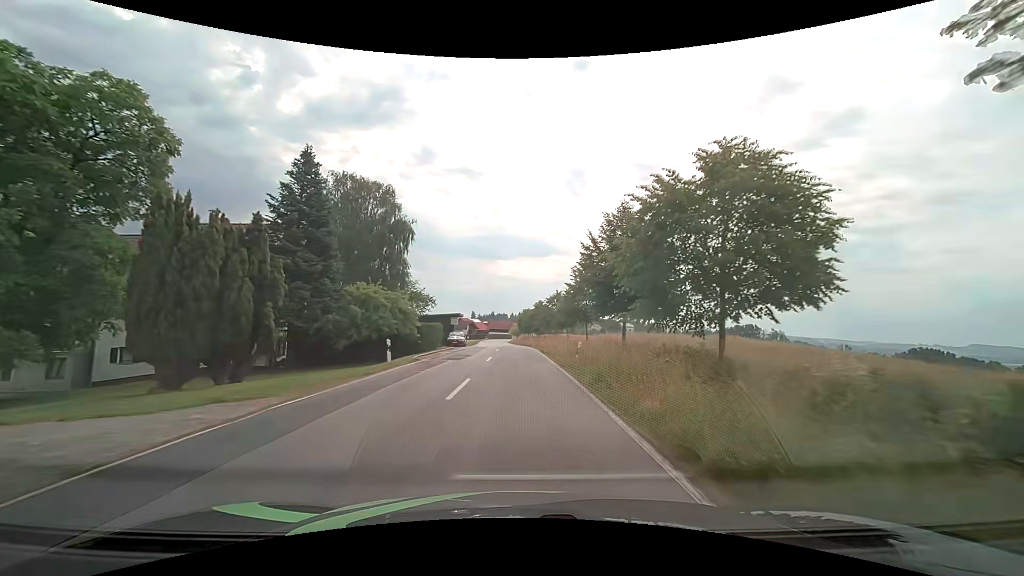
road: tertiary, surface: asphalt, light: Day
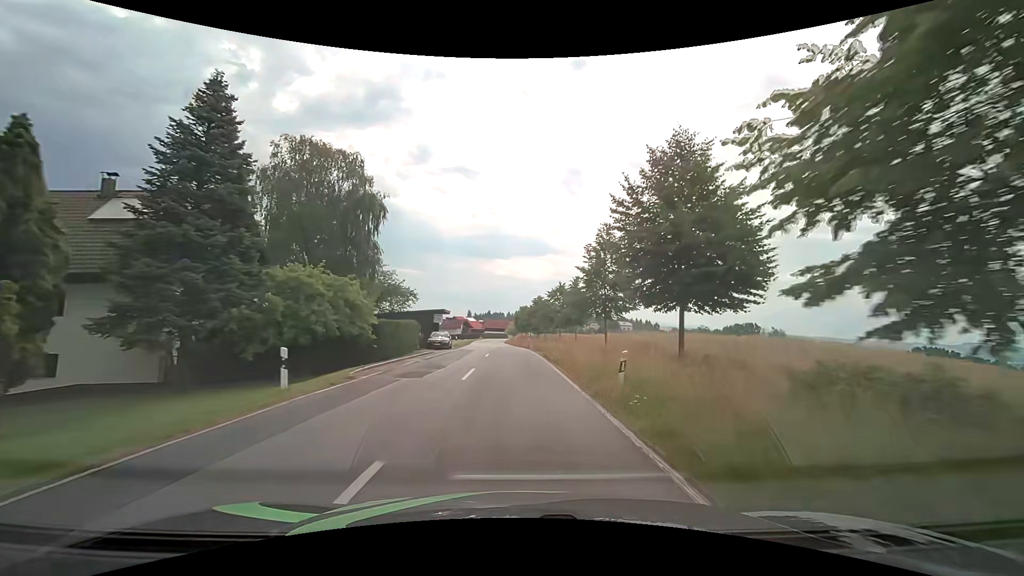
(+0.1, +8.6) m; +1°
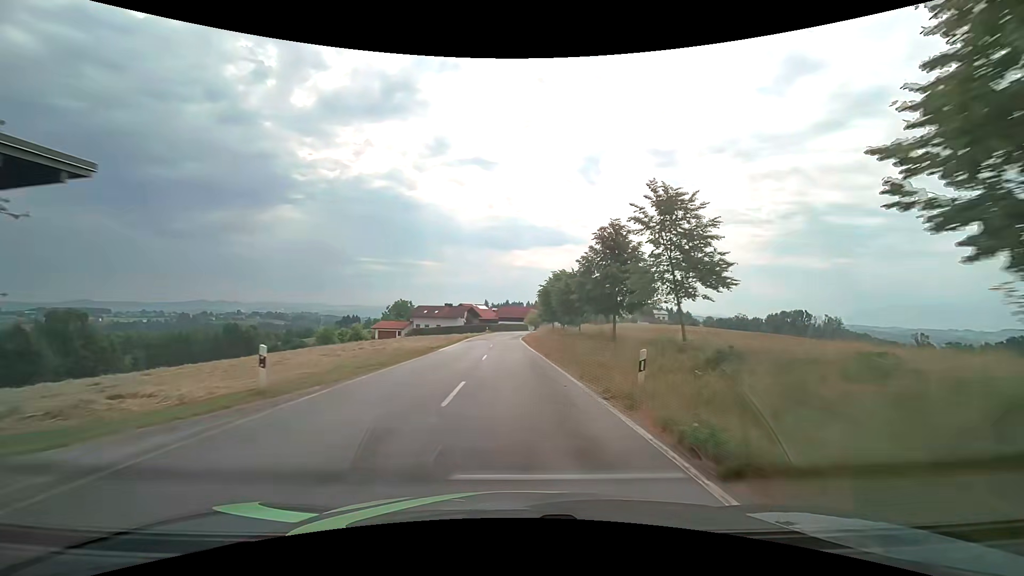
(-1.1, +44.5) m; -2°
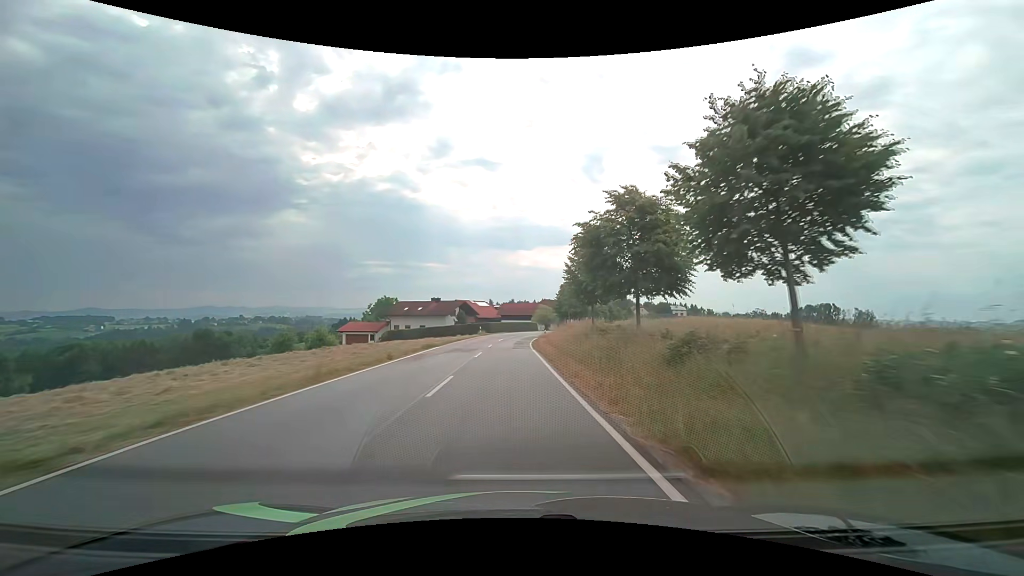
(-0.3, +27.6) m; -1°
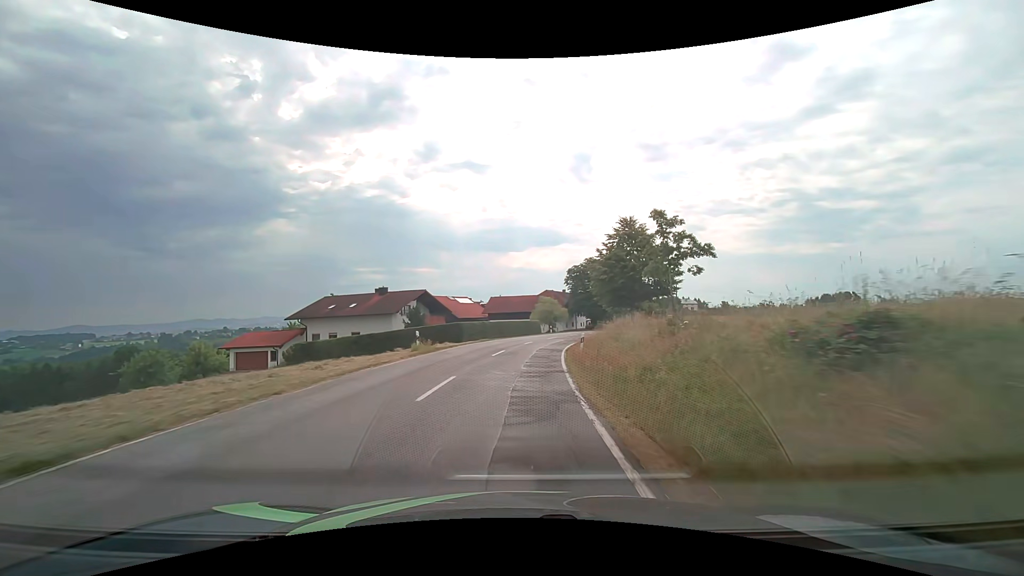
(0.0, +36.3) m; +1°
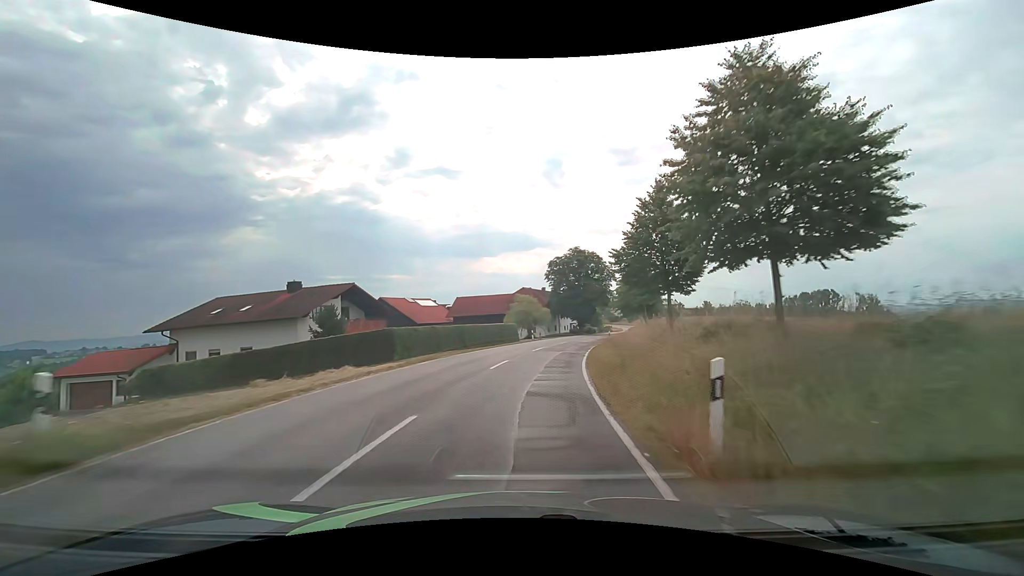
(+0.5, +17.6) m; +3°
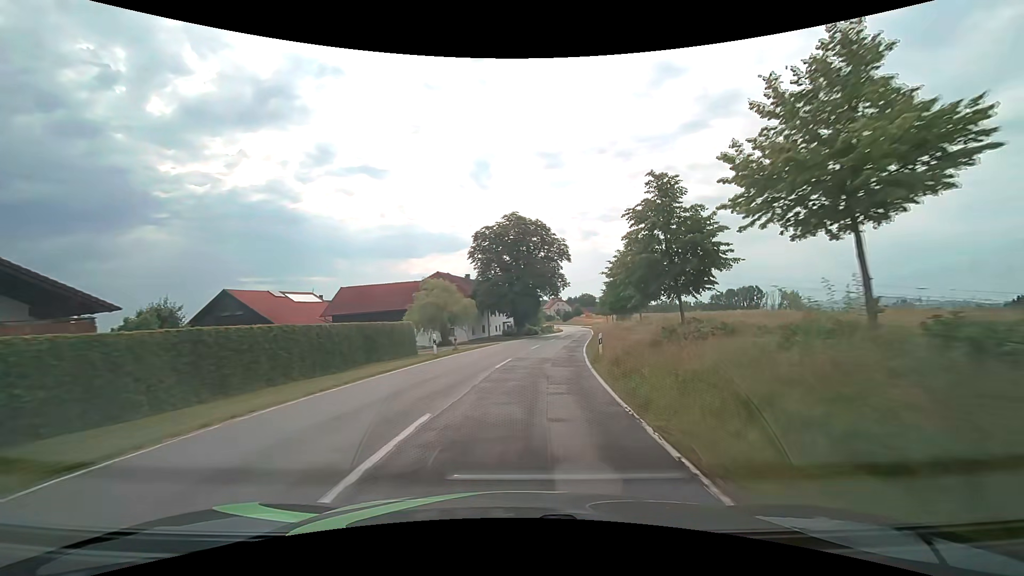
(+1.5, +25.6) m; +8°
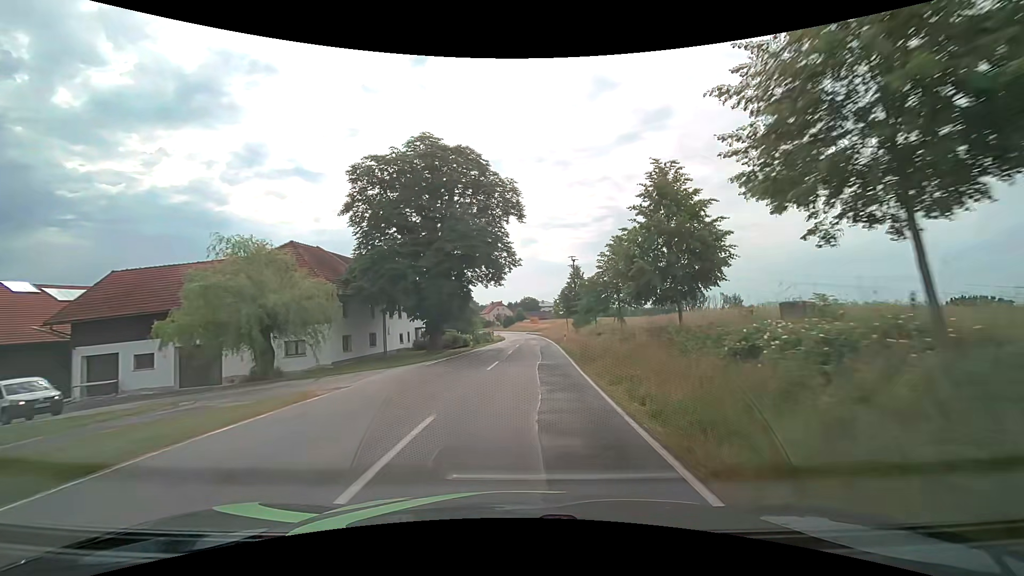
(+1.6, +24.8) m; +7°
(0, +10) (+1, +20) (+1, +30) (+2, +40) (+2, +50) (+2, +60) (+3, +70) (+3, +80) (+3, +90) (+3, +100) m
